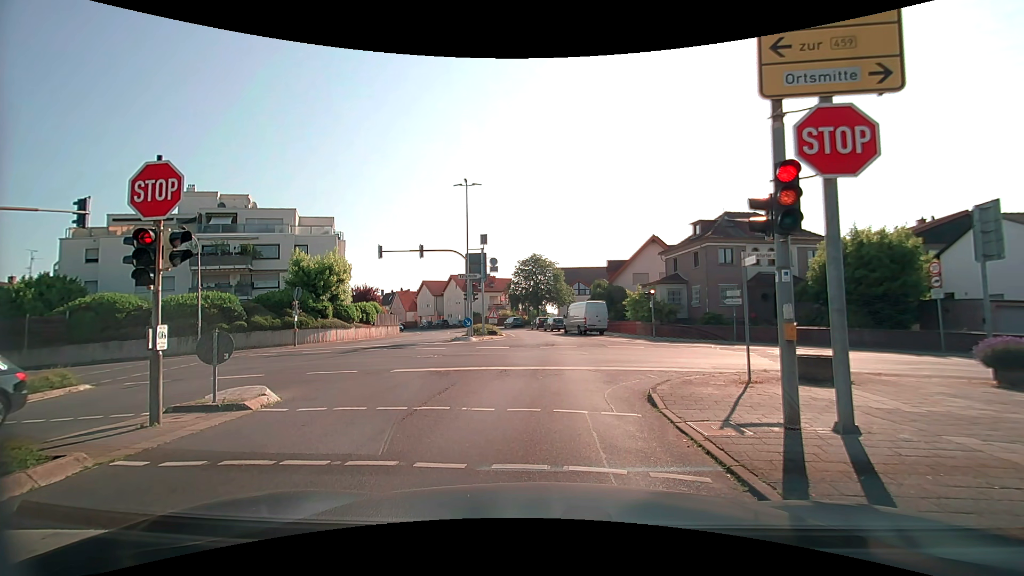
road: secondary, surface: asphalt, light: Day
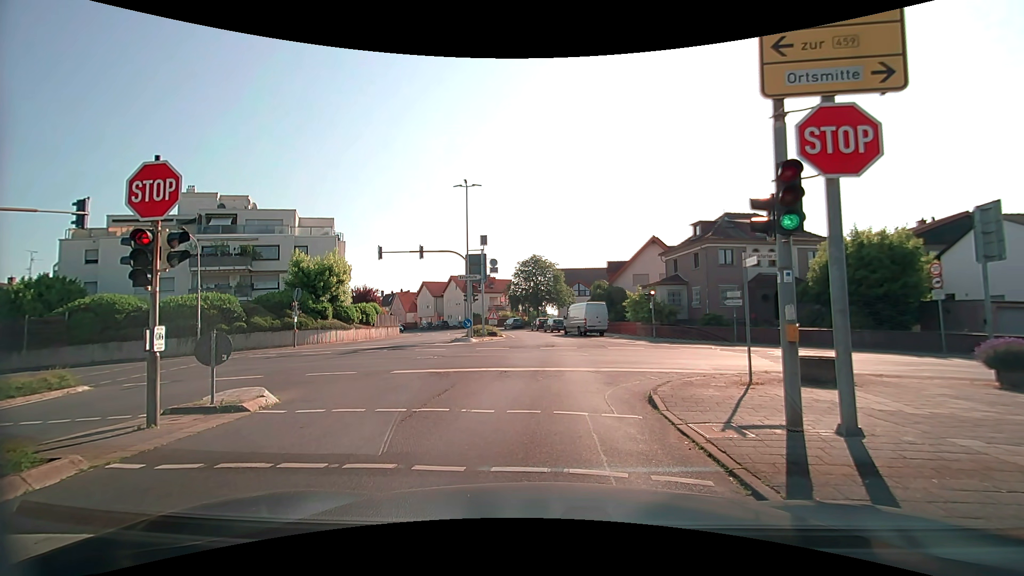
(0.0, 0.0) m; 0°
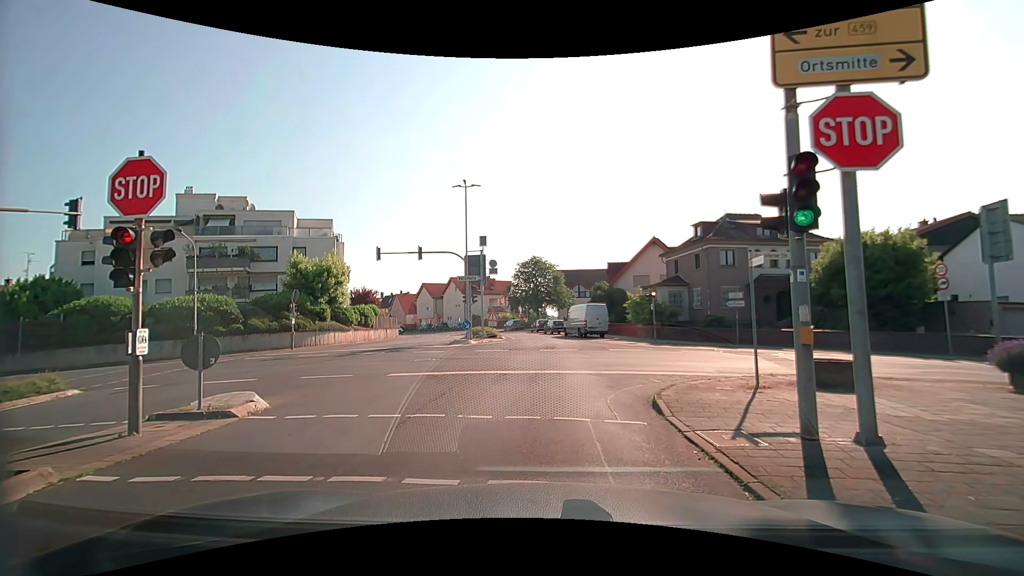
(0.0, +0.4) m; 0°
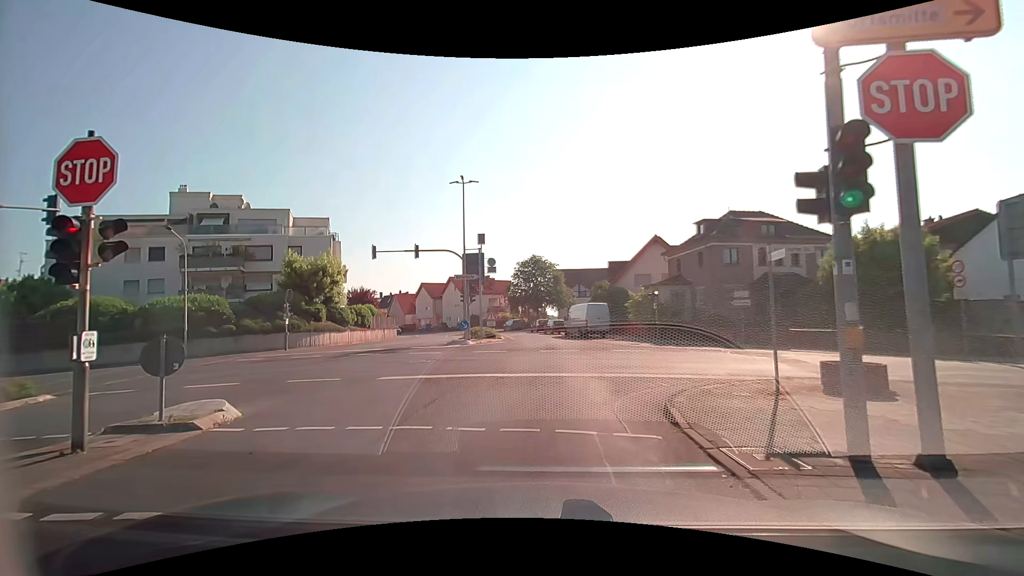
(0.0, +1.0) m; +1°
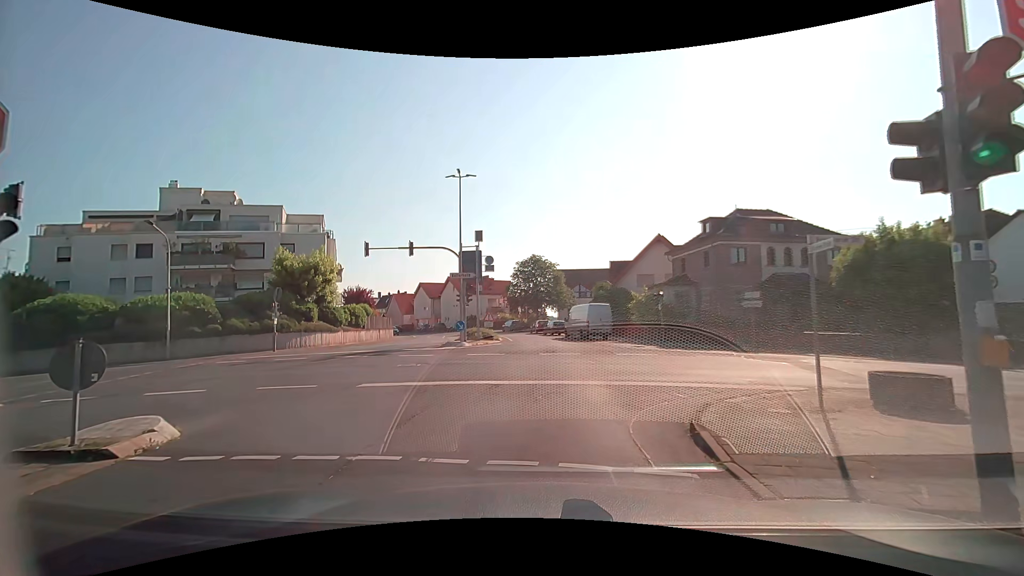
(0.0, +1.5) m; +1°
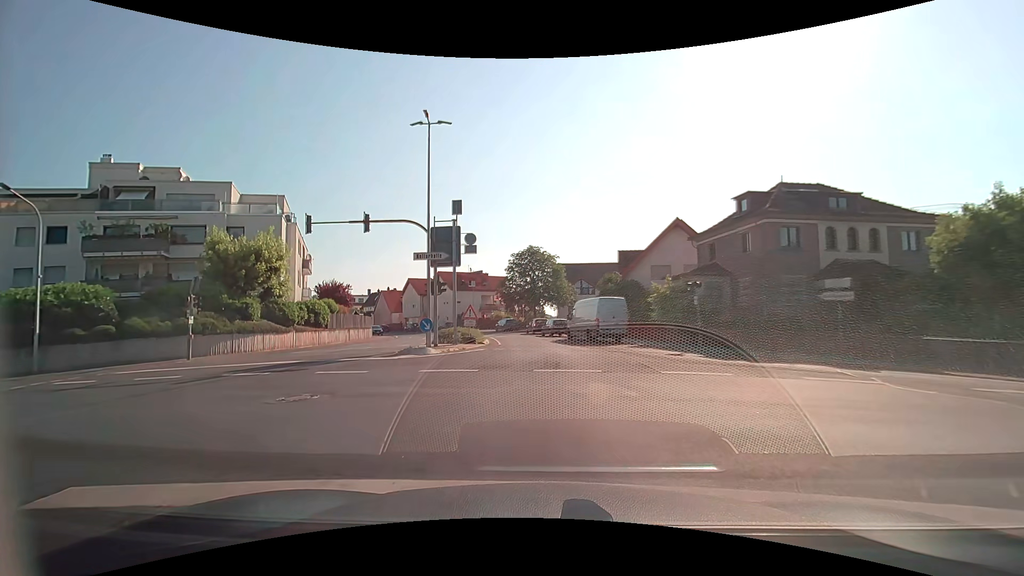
(0.0, +8.0) m; -1°
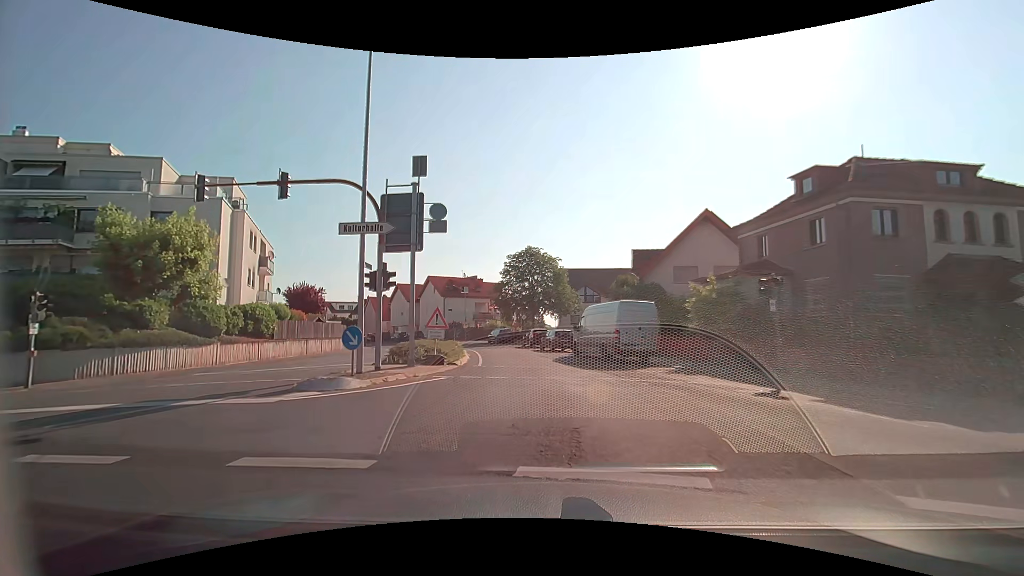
(+0.1, +8.0) m; +1°
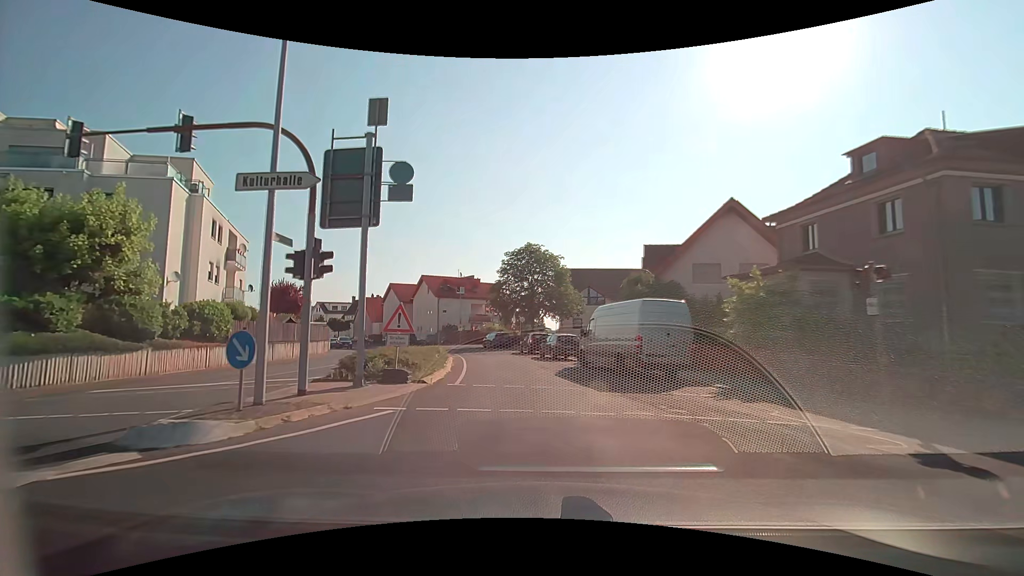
(0.0, +4.7) m; 0°
(0, +10) (-1, +20) (-3, +30) (-6, +39) (-9, +49) (-13, +58) (-18, +67) (-24, +75) (-30, +82) (-37, +90) m
